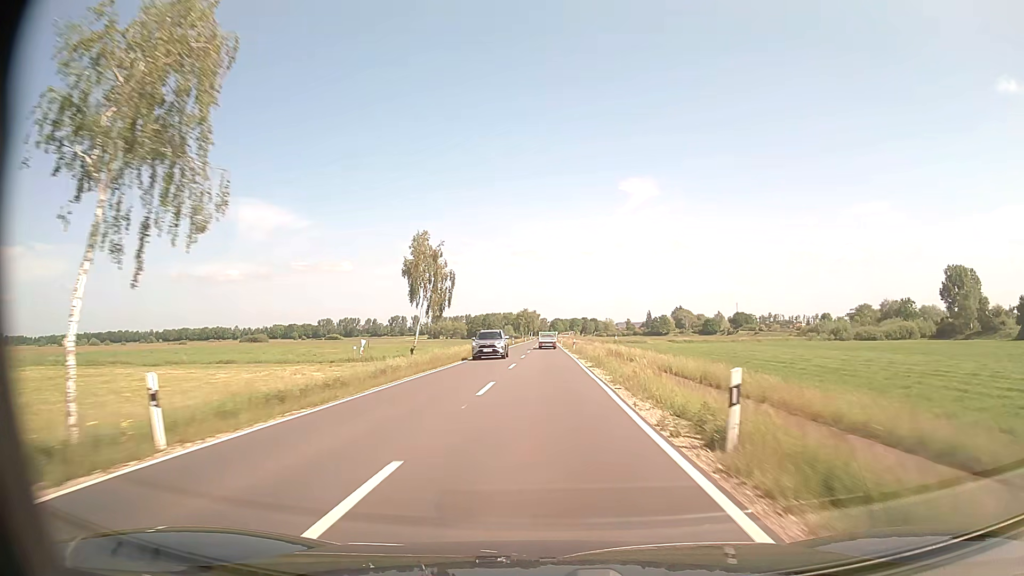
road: secondary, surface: asphalt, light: Day
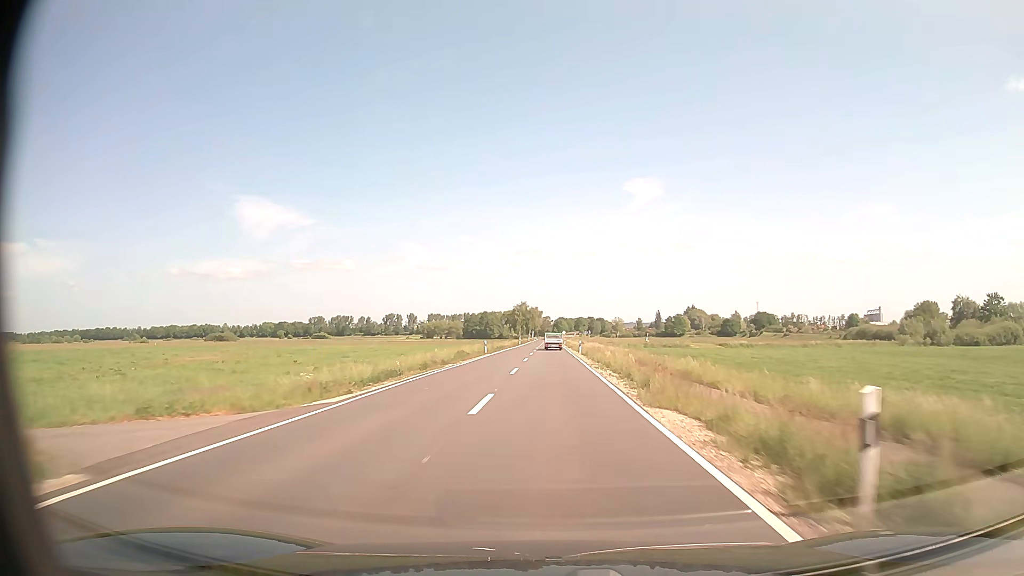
(-0.2, +52.3) m; 0°
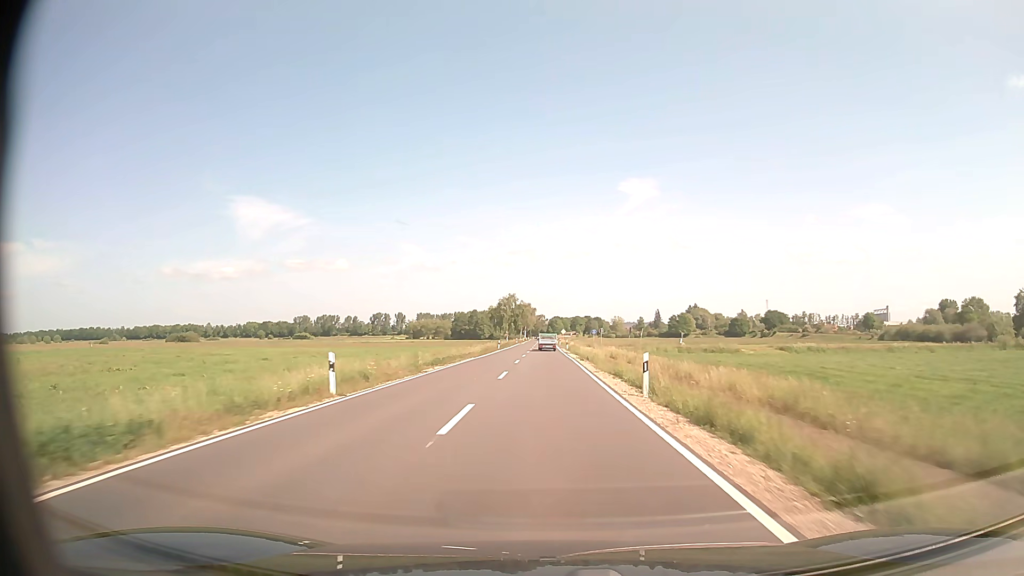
(+0.1, +38.5) m; 0°
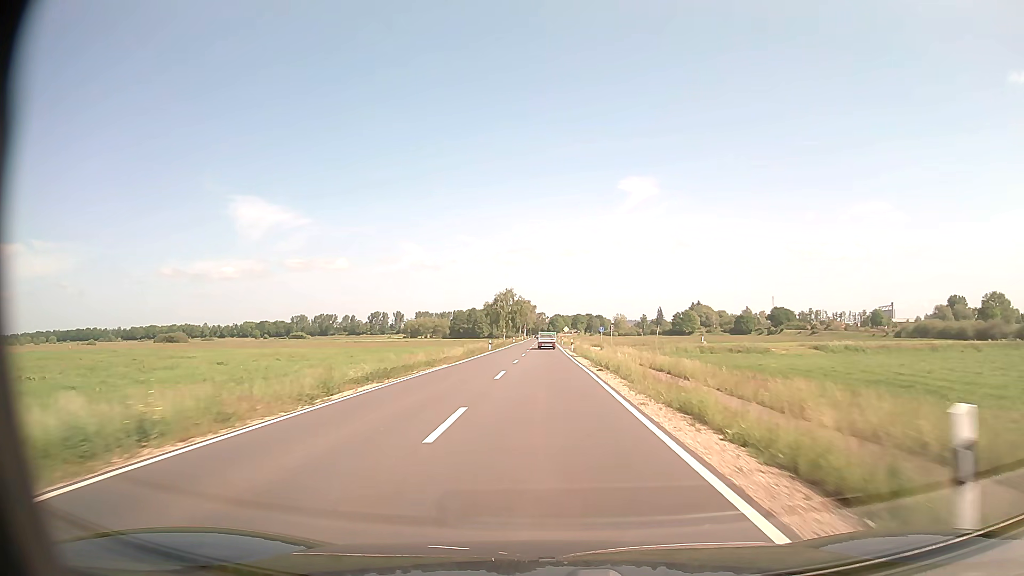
(0.0, +12.8) m; 0°
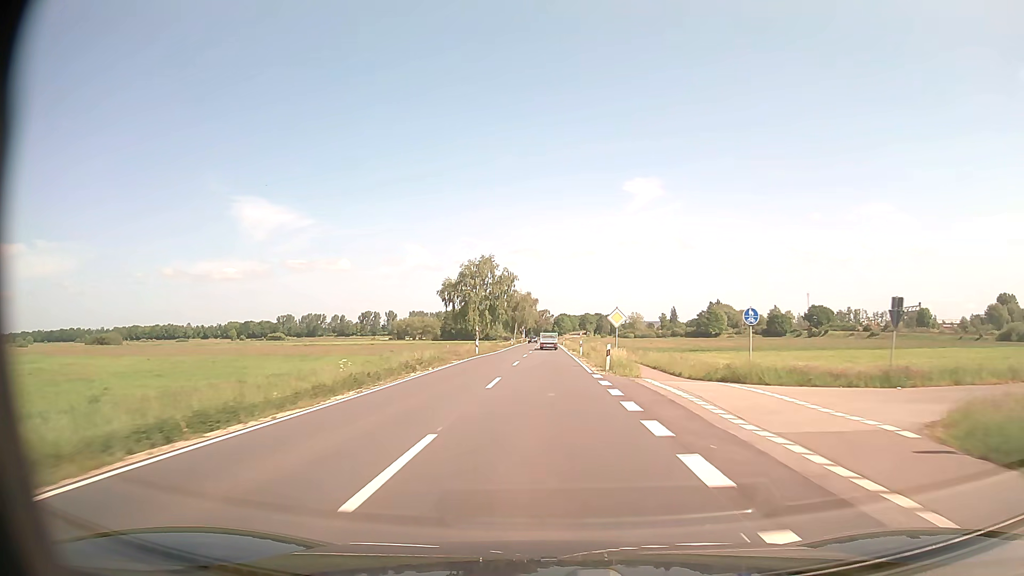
(-0.2, +63.8) m; 0°
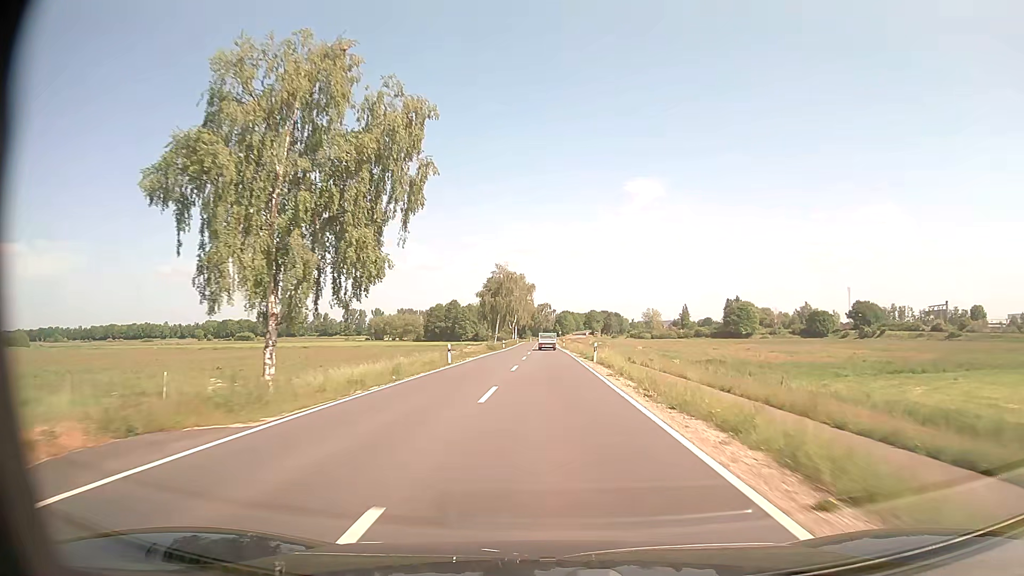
(-0.1, +64.4) m; 0°
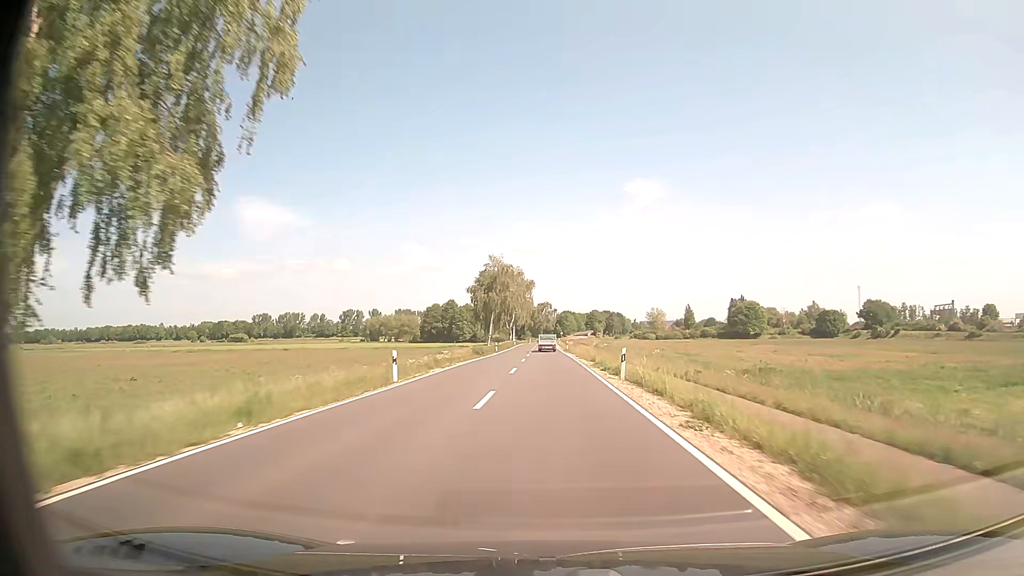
(0.0, +12.9) m; 0°
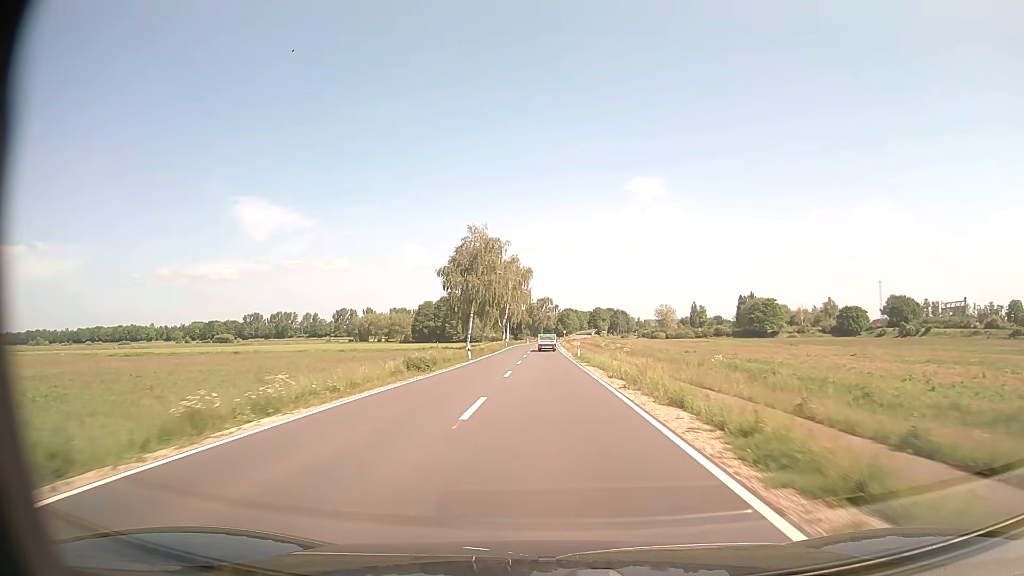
(0.0, +25.7) m; 0°
(0, +10) (0, +20) (0, +30) (0, +40) (0, +50) (0, +60) (0, +70) (0, +80) (0, +90) (0, +100) m
